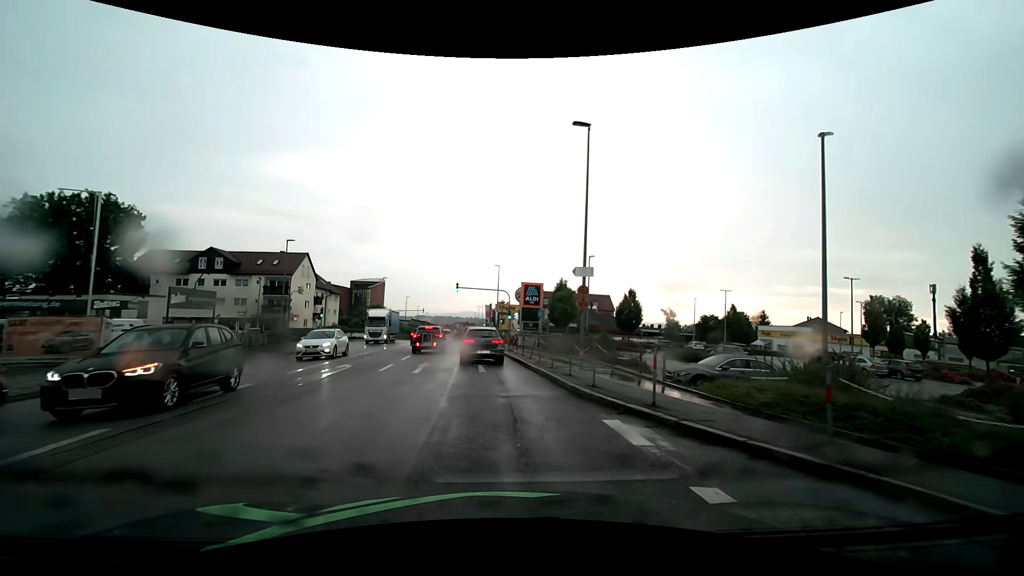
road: tertiary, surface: asphalt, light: Day
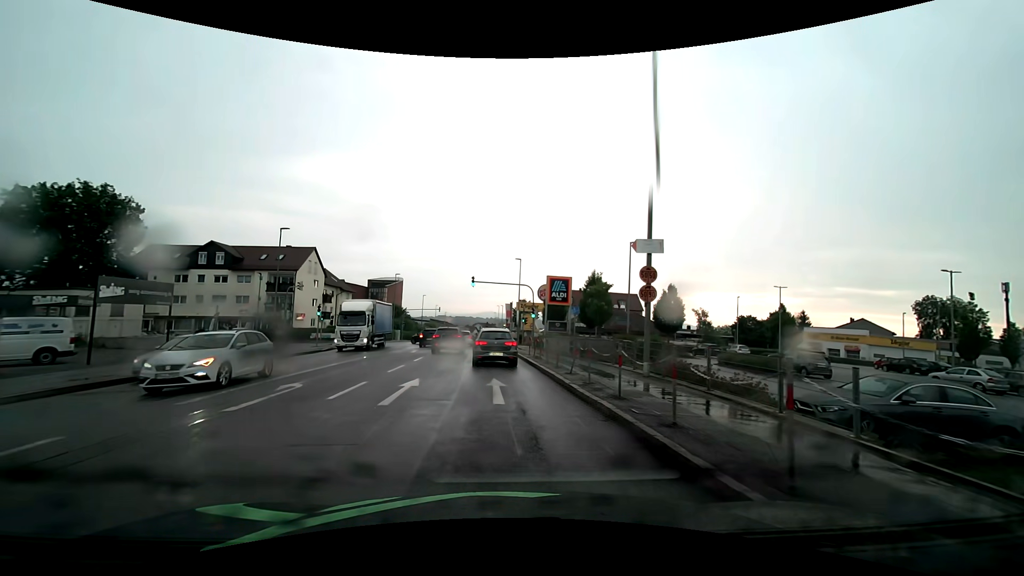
(-0.1, +6.5) m; -2°
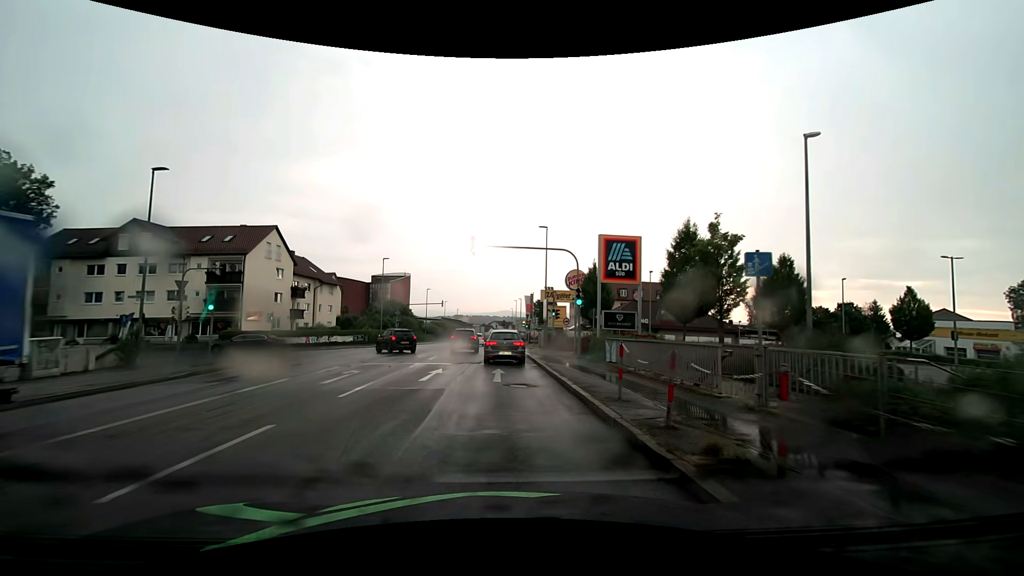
(-0.4, +17.9) m; -2°
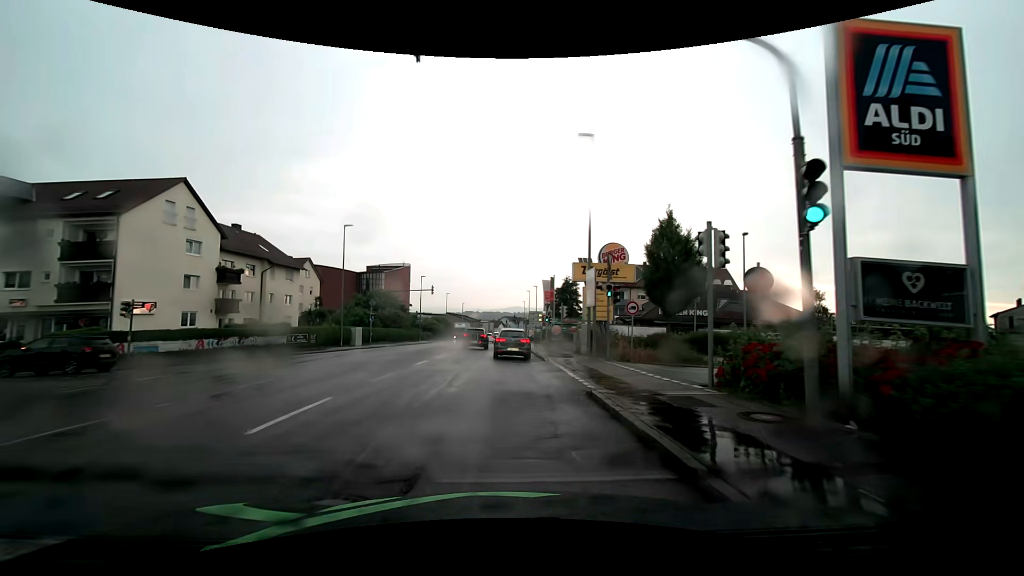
(-0.2, +18.1) m; -1°
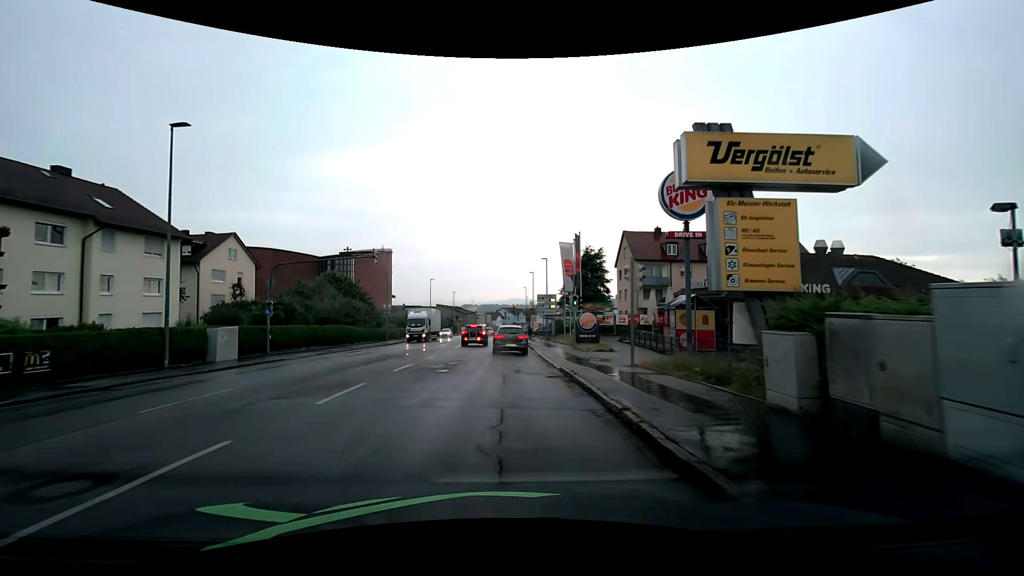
(-0.1, +21.4) m; 0°
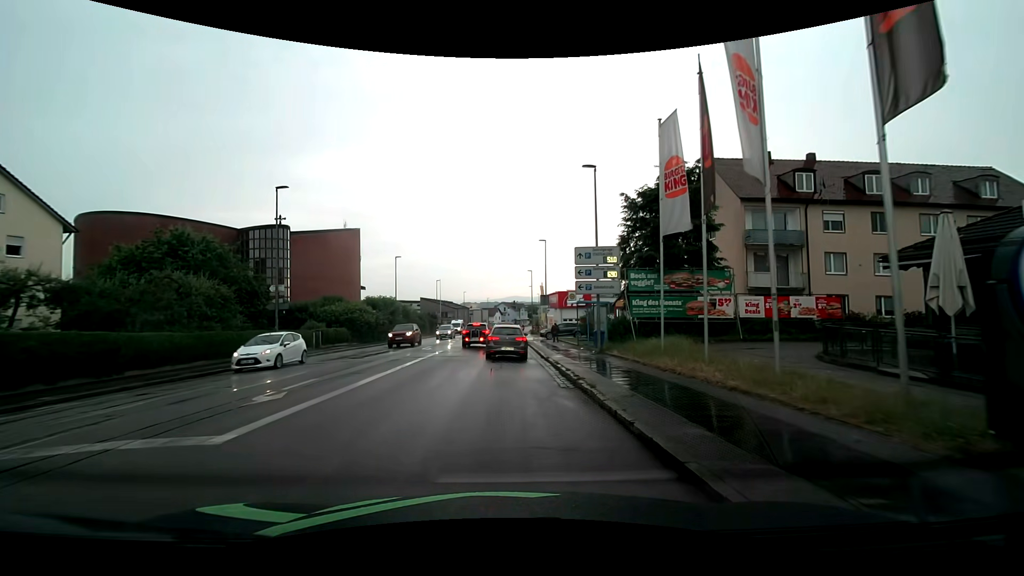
(-0.1, +27.6) m; 0°
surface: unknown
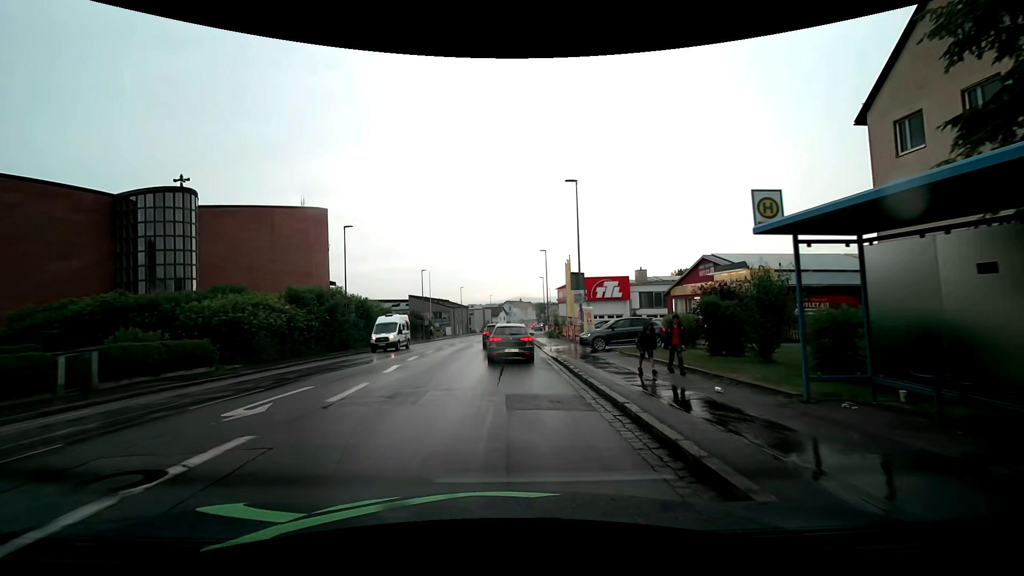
(-0.3, +21.3) m; -1°
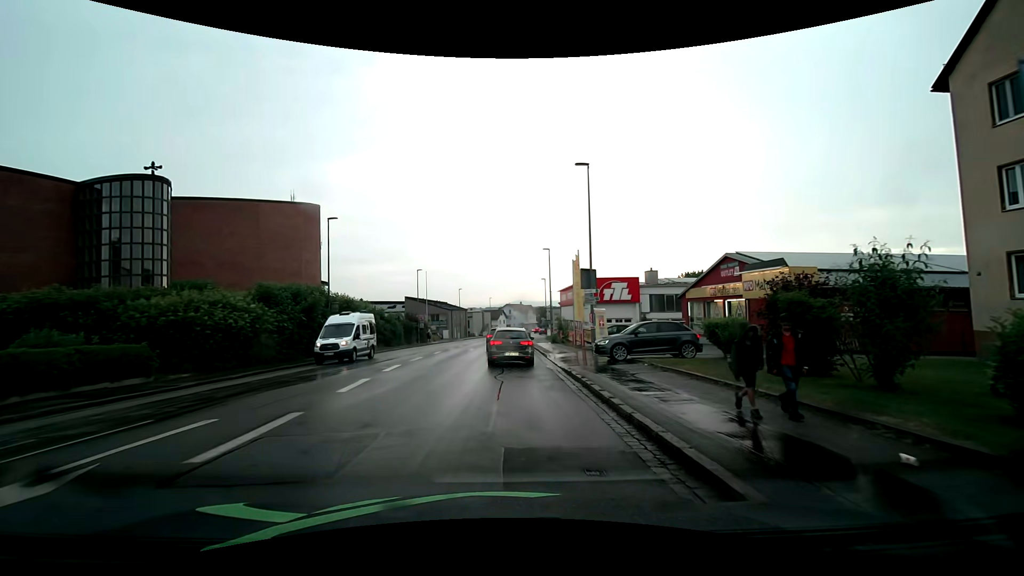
(0.0, +4.1) m; 0°
(0, +10) (0, +20) (0, +30) (+1, +40) (+1, +50) (+1, +60) (+1, +70) (+2, +80) (+2, +90) (+4, +100) m
